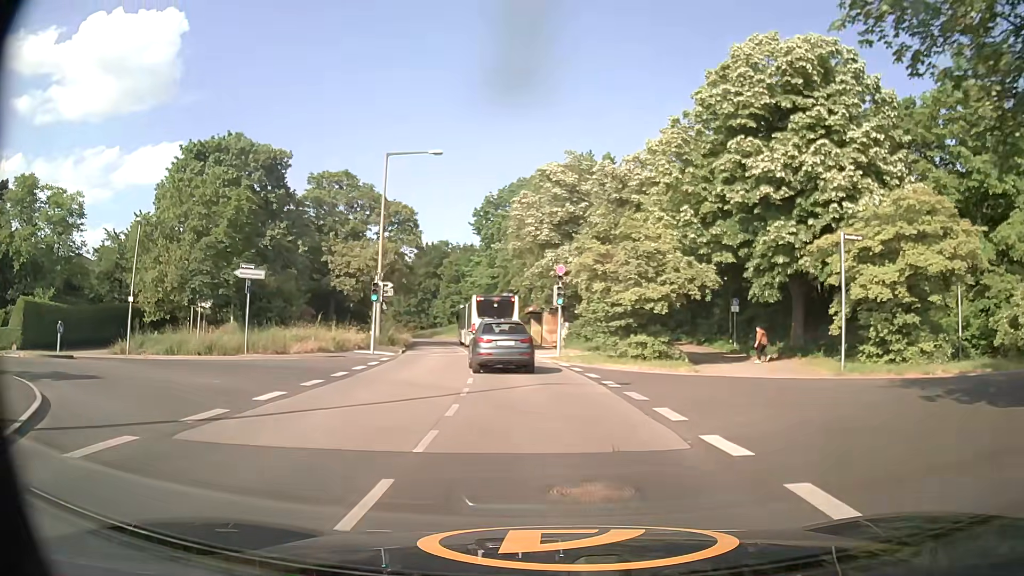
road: tertiary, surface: asphalt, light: Day
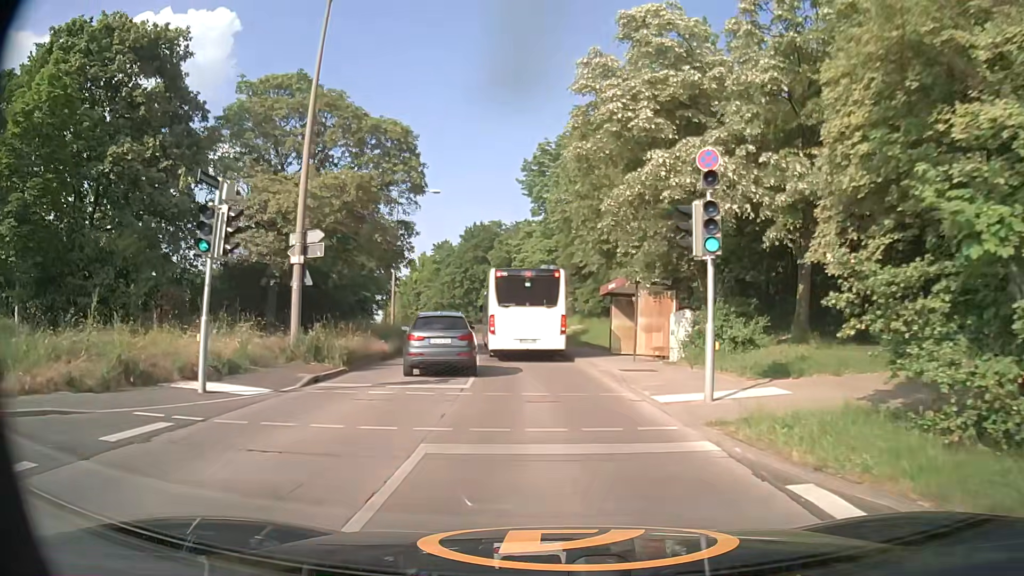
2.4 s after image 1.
(-0.8, +20.6) m; -5°
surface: concrete
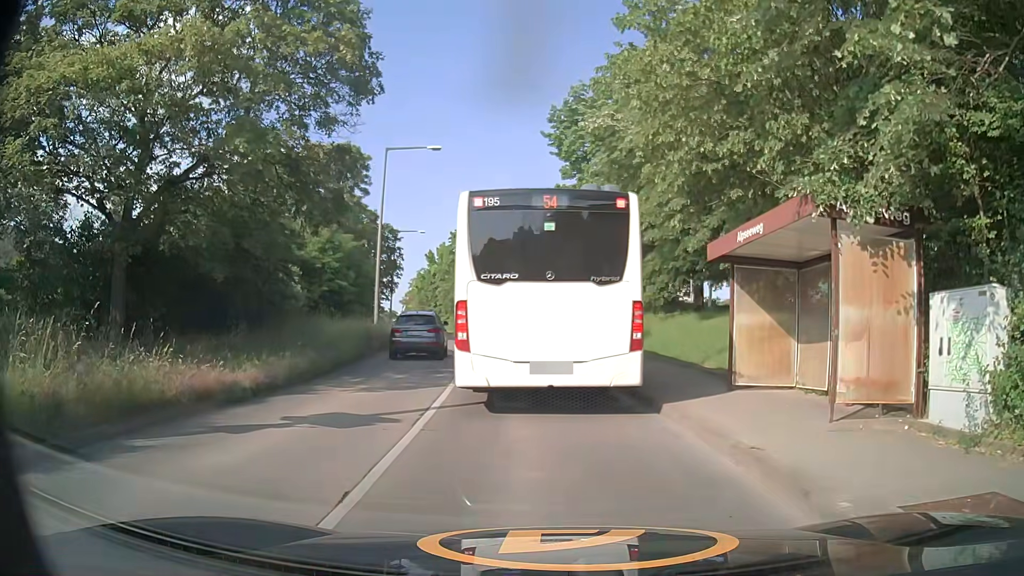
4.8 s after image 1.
(-0.3, +12.7) m; -4°
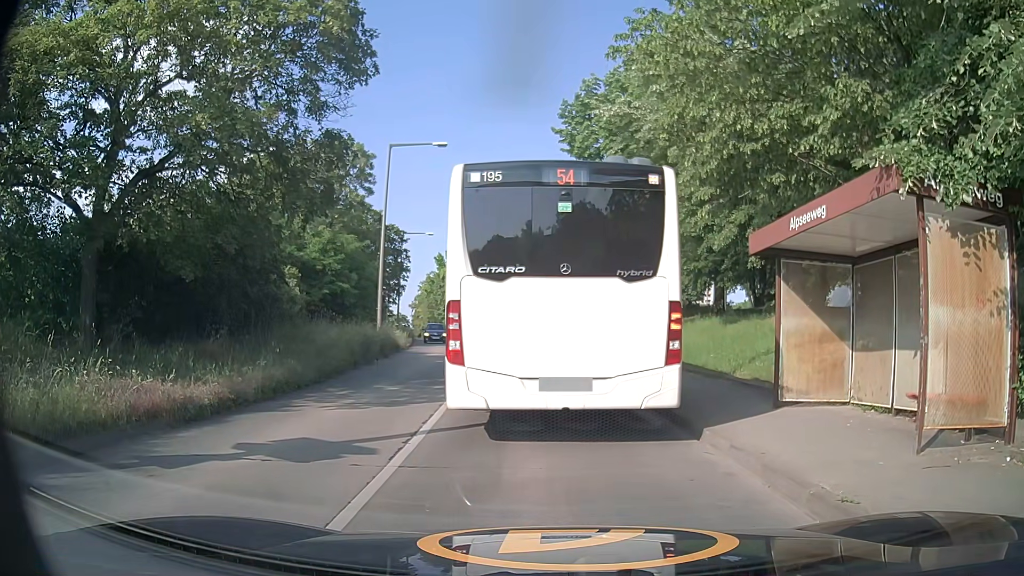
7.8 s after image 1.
(+0.1, +1.7) m; +2°
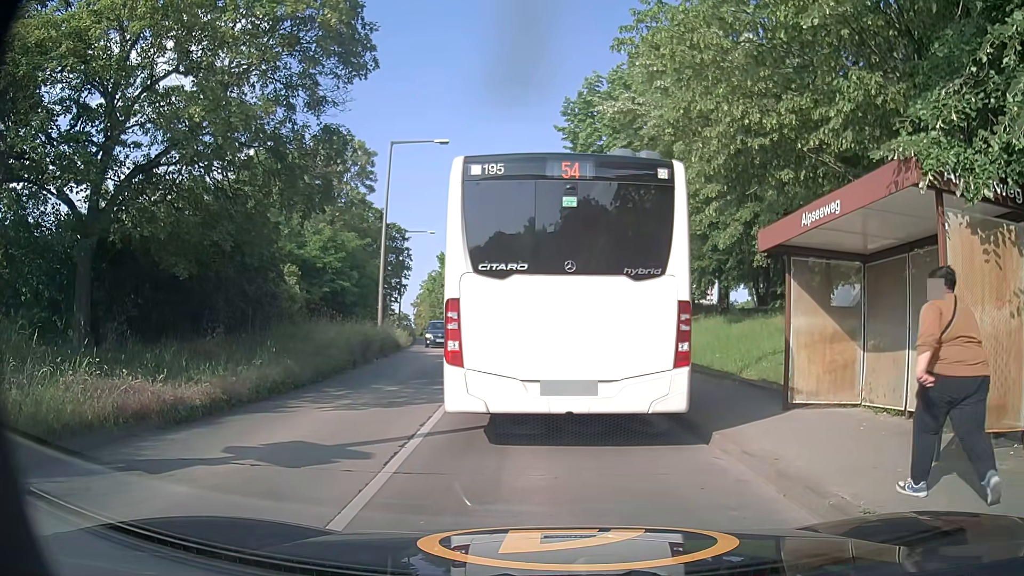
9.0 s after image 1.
(0.0, +0.3) m; 0°
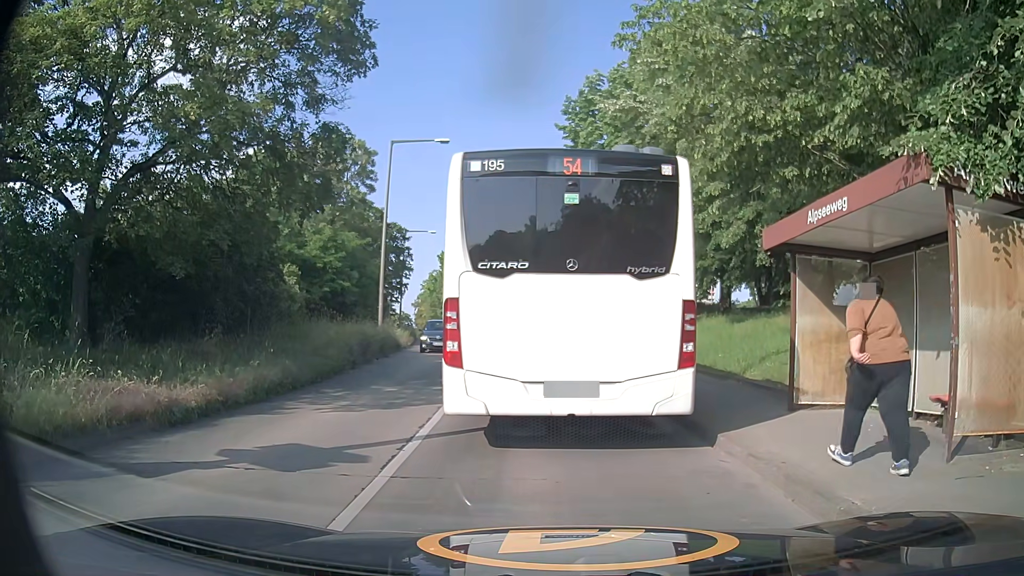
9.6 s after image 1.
(0.0, +0.2) m; 0°
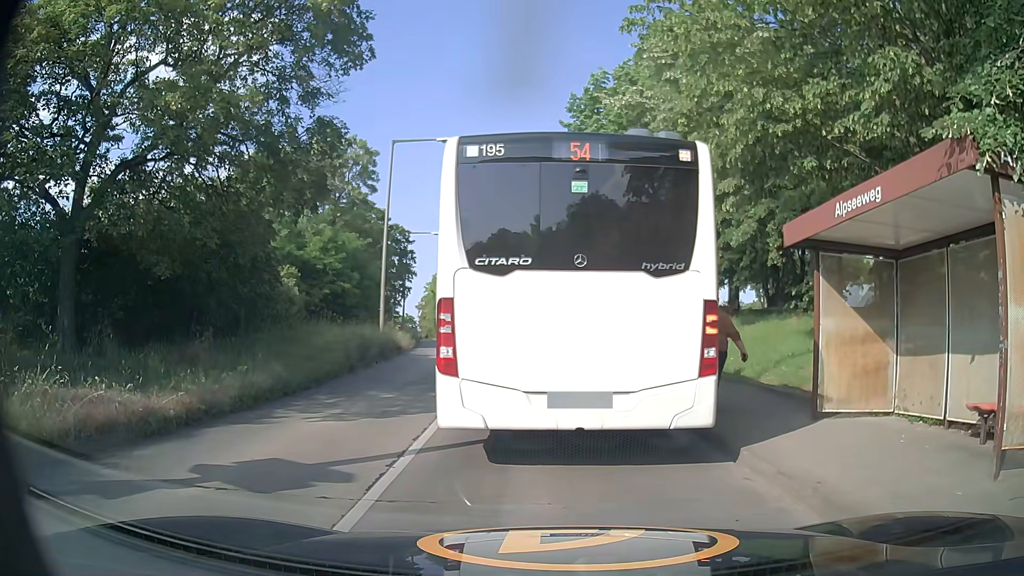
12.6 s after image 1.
(0.0, +0.7) m; 0°
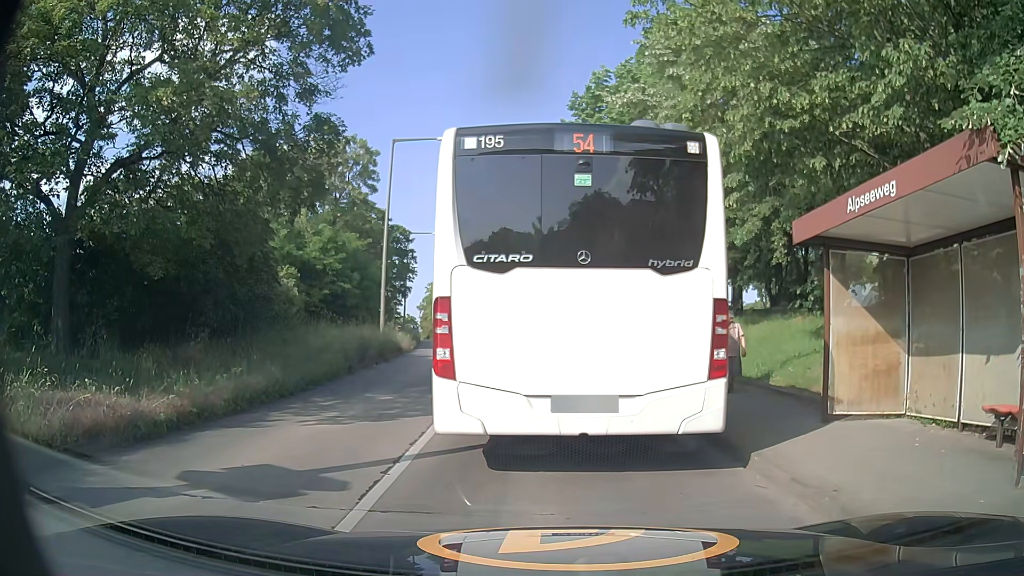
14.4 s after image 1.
(0.0, +0.3) m; 0°
(-1, +10) (-1, +20) (-3, +30) (-4, +40) (-7, +49) (-9, +59) (-12, +69) (-14, +78) (-17, +88) (-20, +98) m
